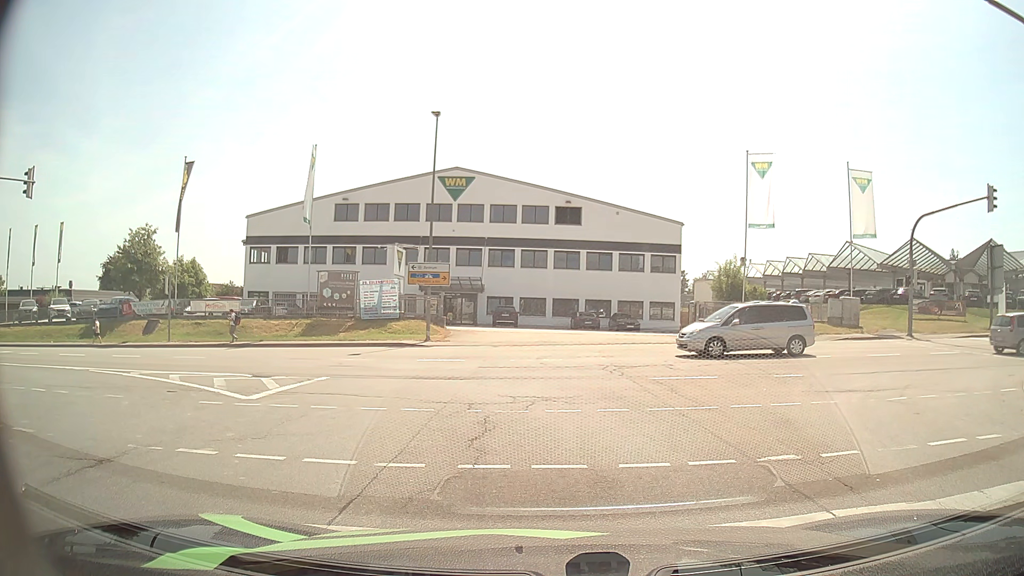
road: secondary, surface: asphalt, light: Day
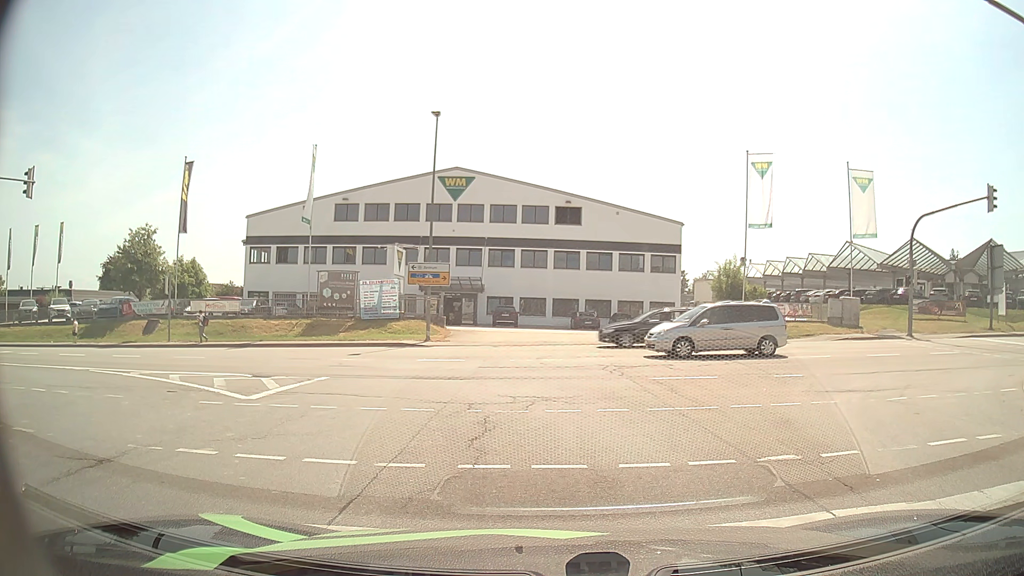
(0.0, 0.0) m; 0°
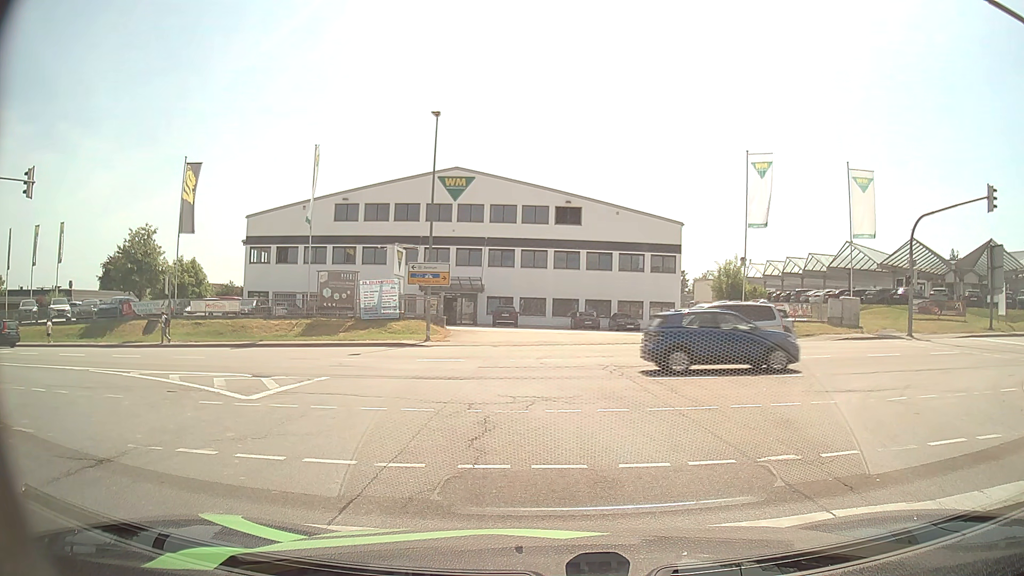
(0.0, 0.0) m; 0°
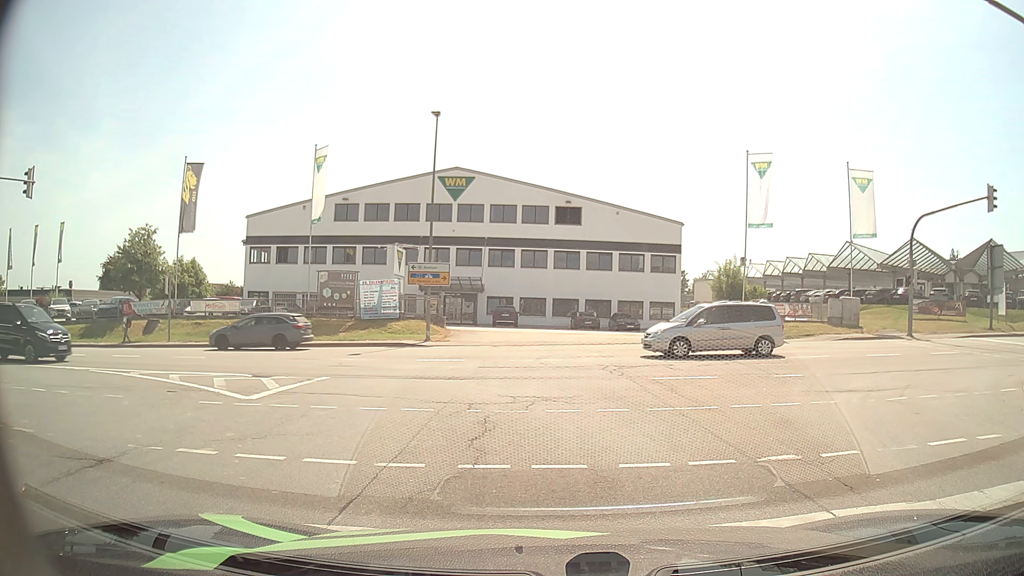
(0.0, 0.0) m; 0°
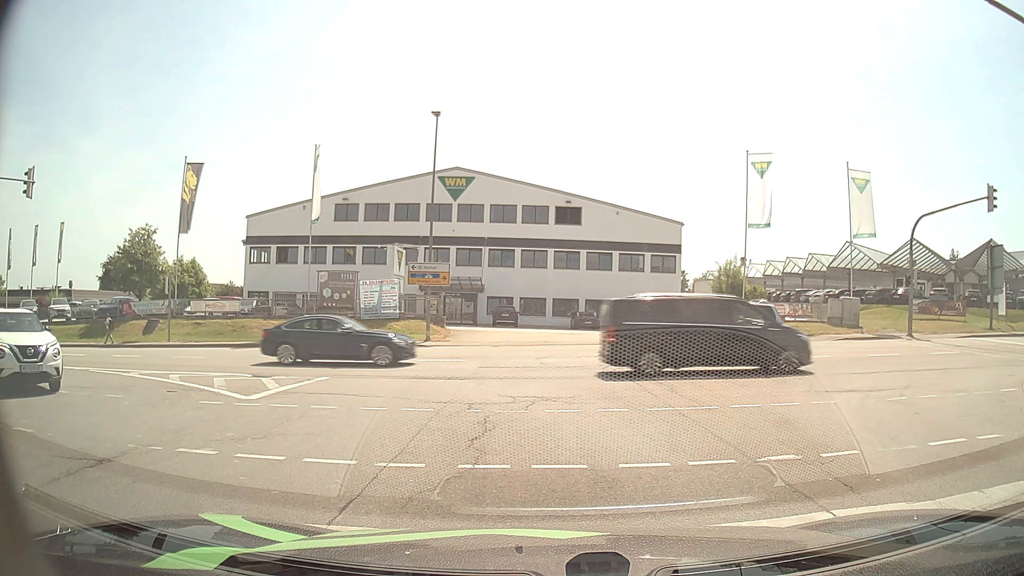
(0.0, 0.0) m; 0°
(-1, +10) (-4, +19) (-12, +25) (-22, +28) (-32, +29) (-42, +29) (-52, +28) (-62, +28) (-72, +28) (-82, +28) m
